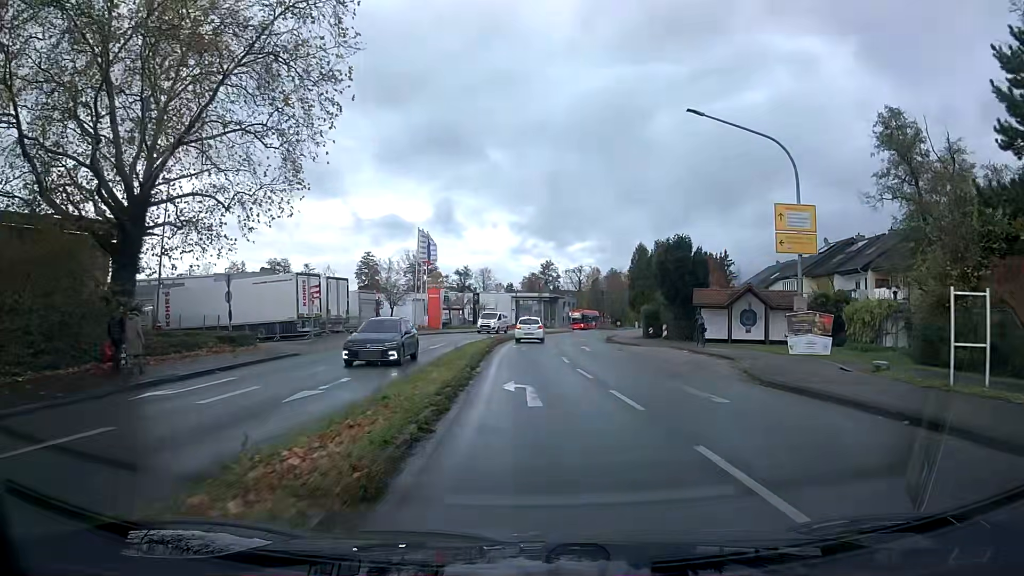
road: tertiary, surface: asphalt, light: Day
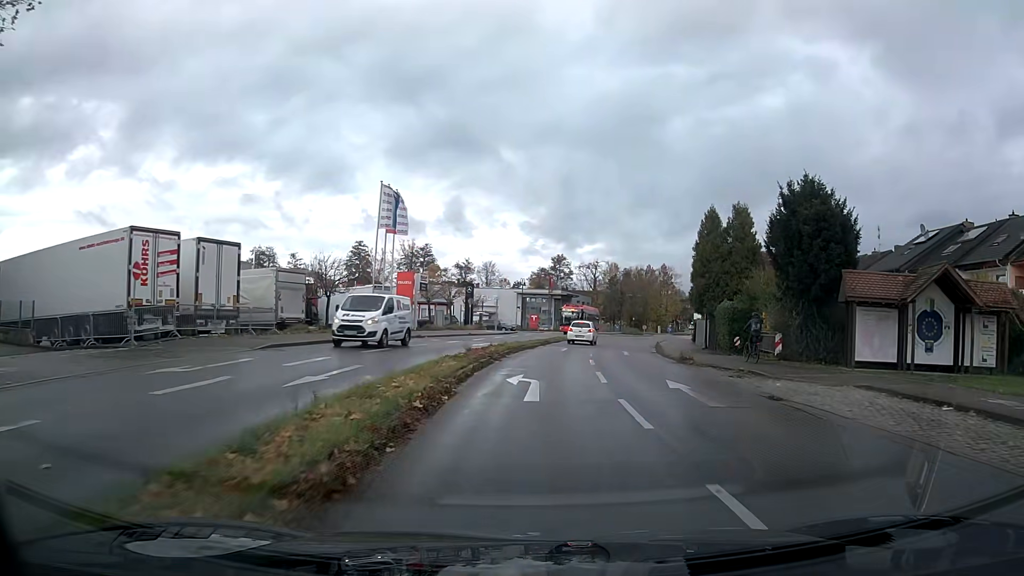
(-0.1, +19.5) m; 0°
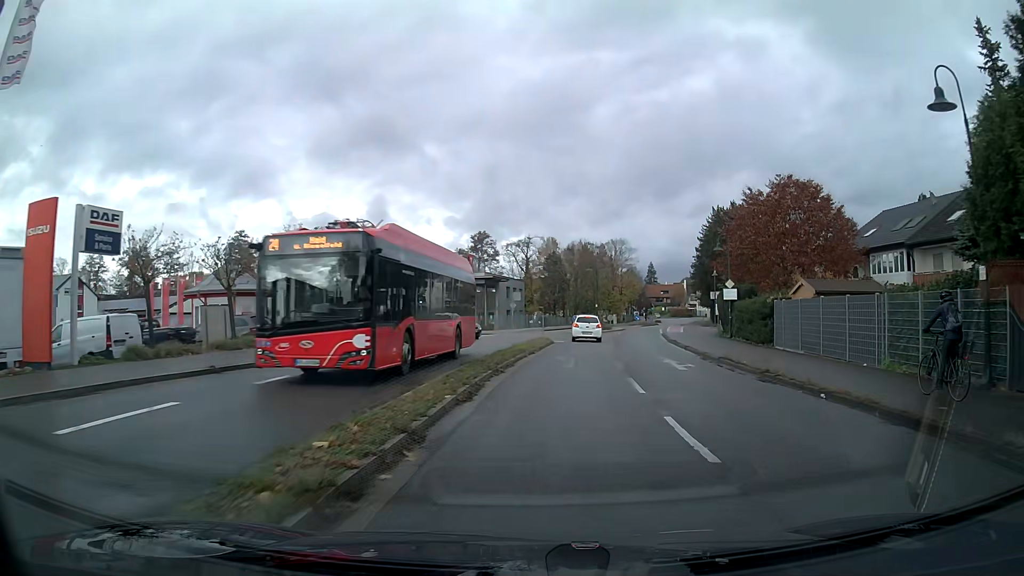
(+1.7, +31.8) m; +7°
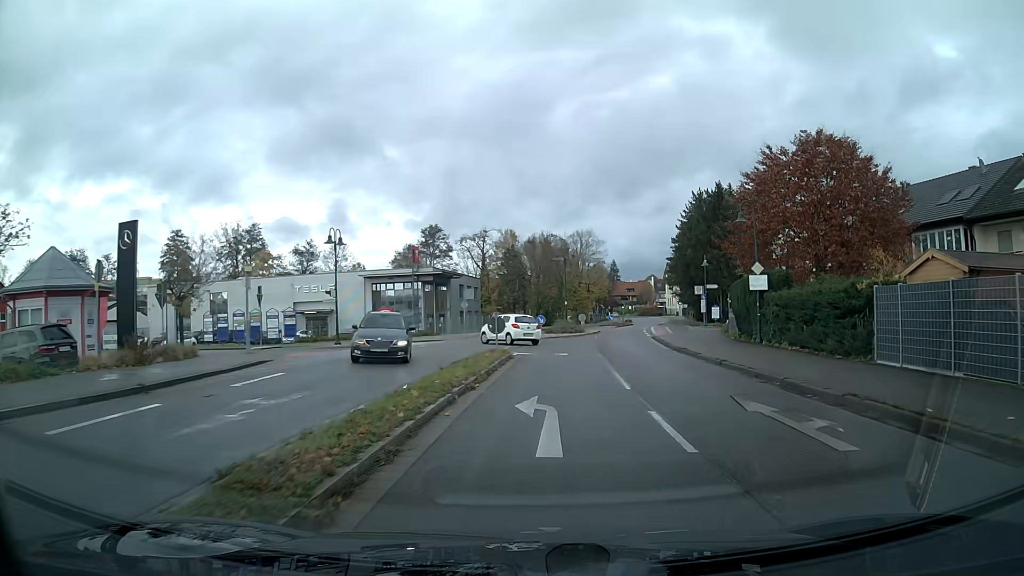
(+0.3, +11.4) m; +3°
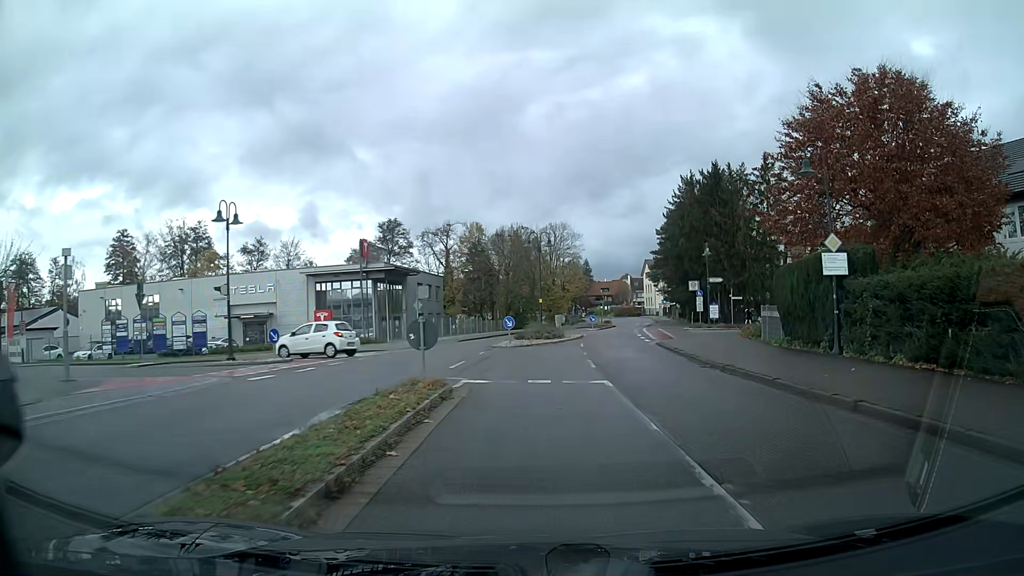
(+0.2, +10.1) m; +2°
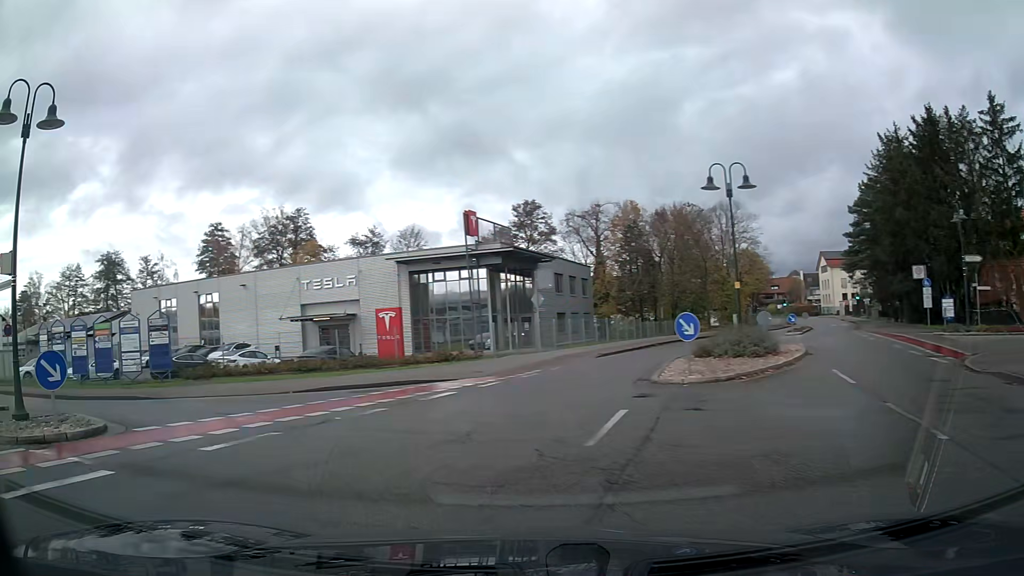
(-1.5, +17.4) m; -22°
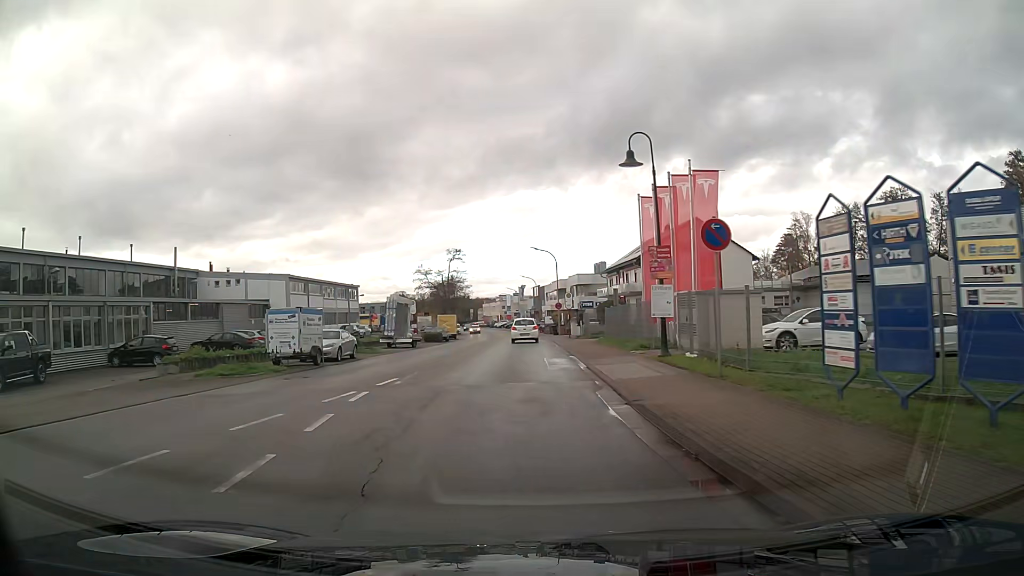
(-12.3, +16.5) m; -60°
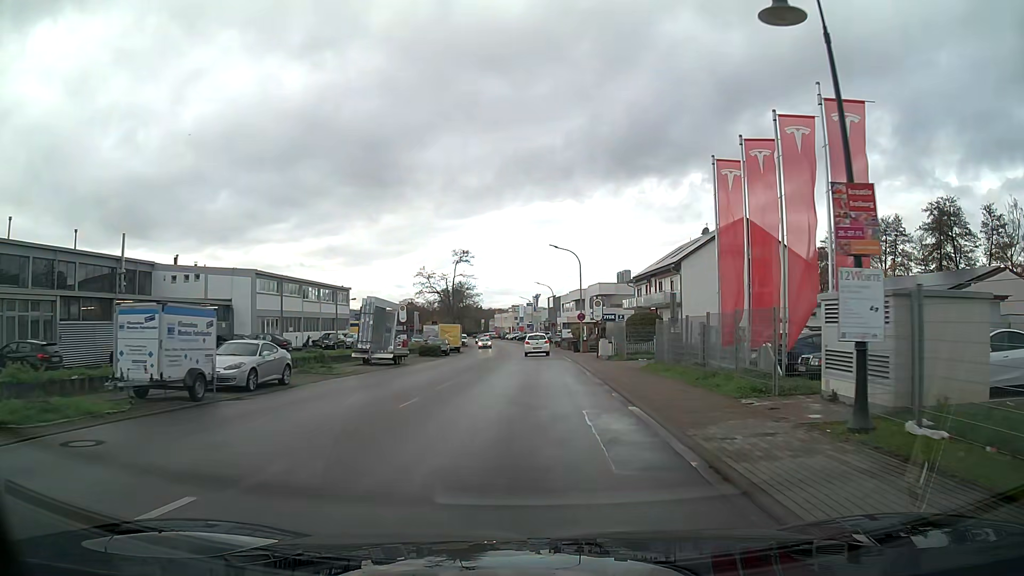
(-0.1, +10.4) m; -1°
(0, +10) (0, +20) (0, +30) (0, +40) (0, +50) (0, +60) (-1, +70) (-1, +80) (-2, +90) (-3, +100) m
